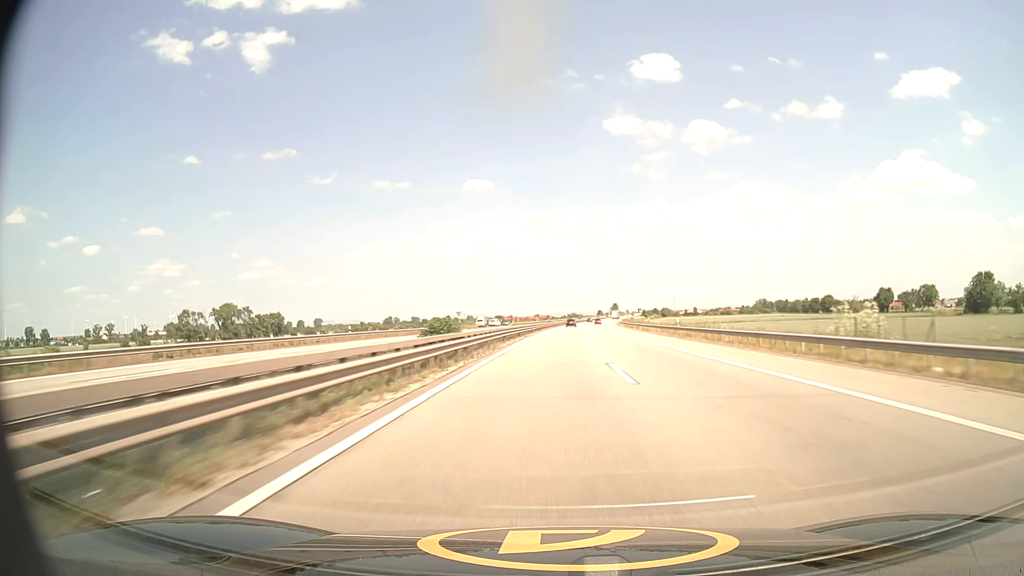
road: motorway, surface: asphalt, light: Day
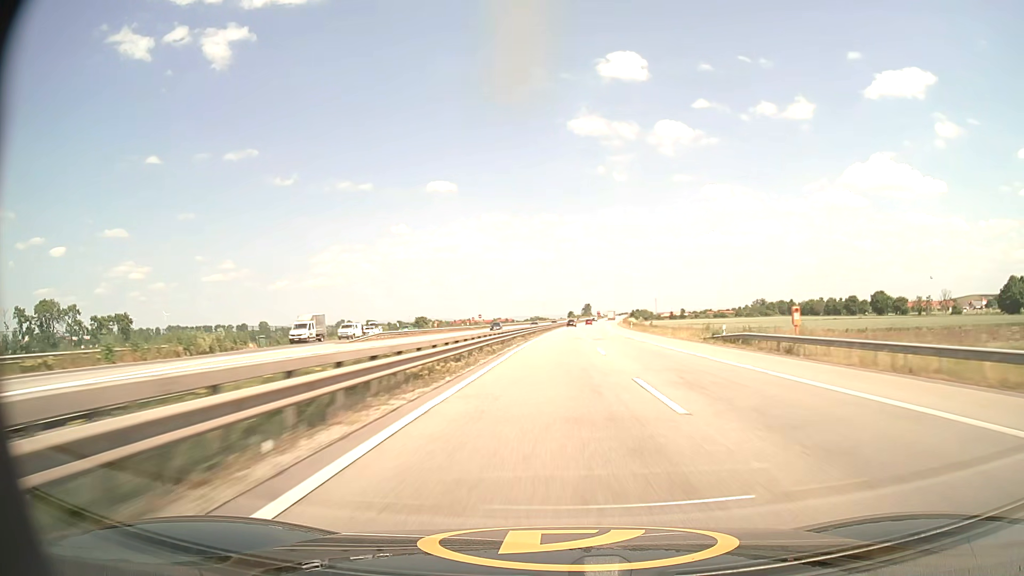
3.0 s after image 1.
(+3.1, +112.2) m; +3°
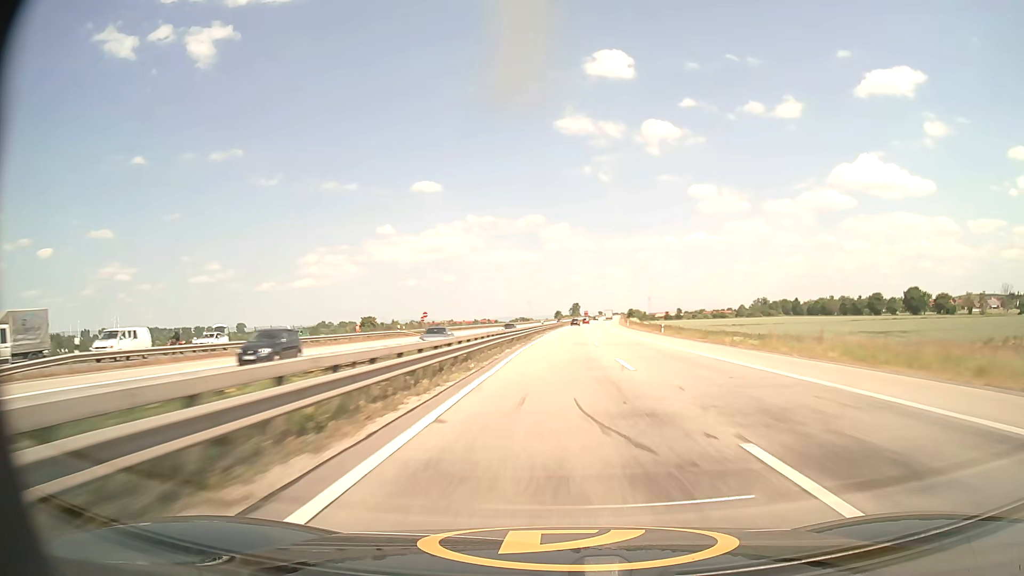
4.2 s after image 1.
(+0.5, +44.5) m; +1°
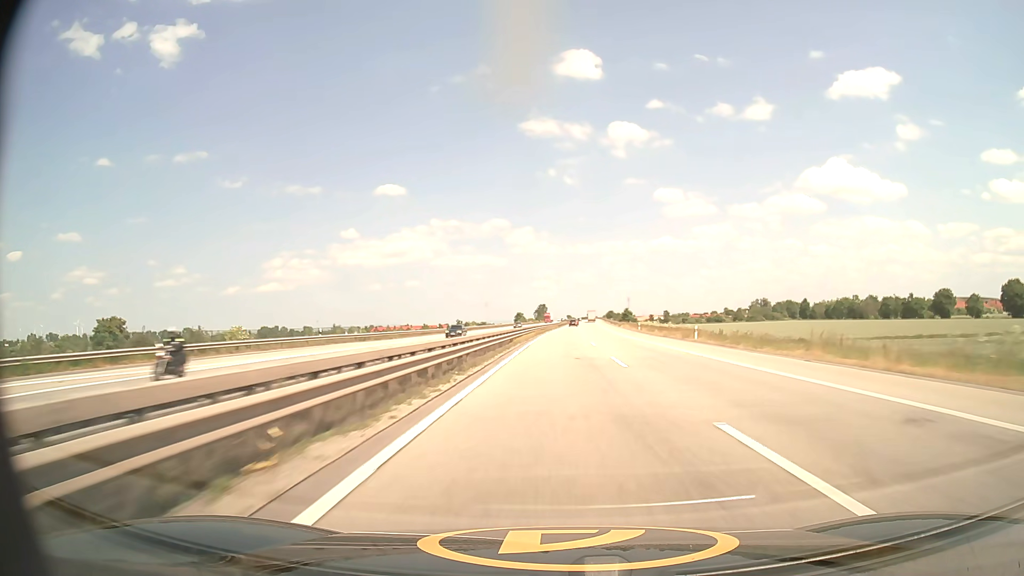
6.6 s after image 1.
(+2.1, +88.5) m; +3°
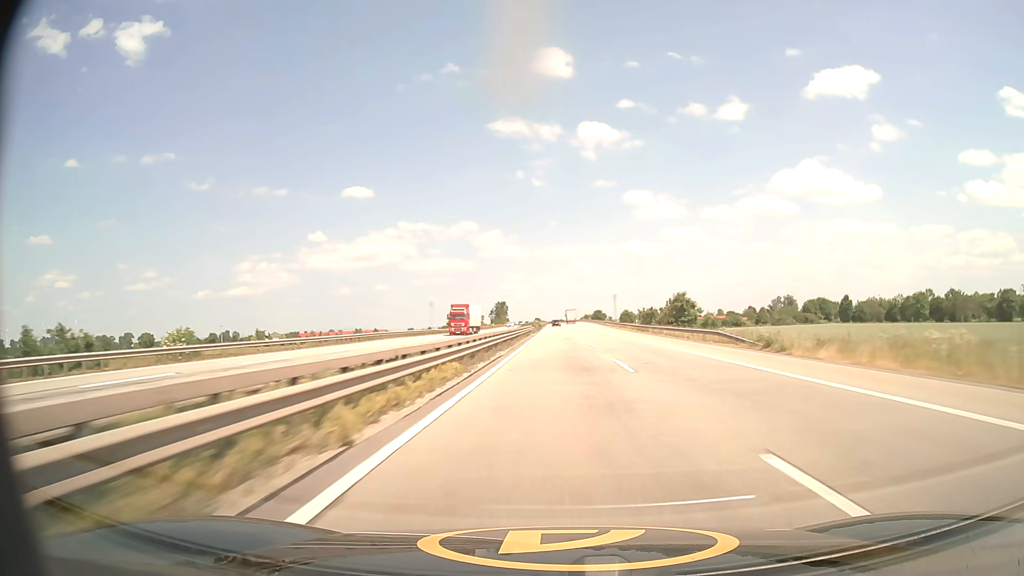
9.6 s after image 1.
(+2.9, +110.1) m; +3°
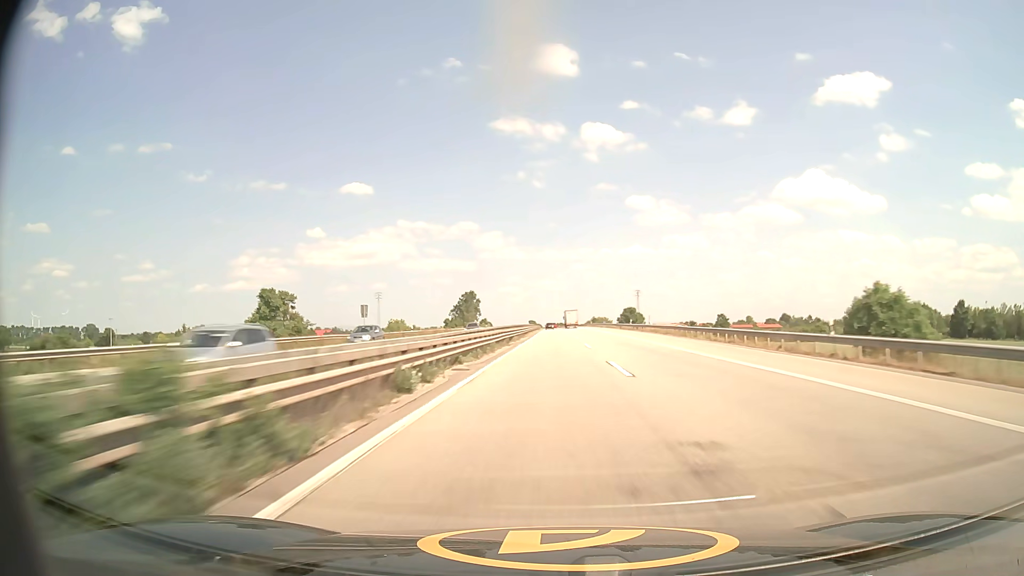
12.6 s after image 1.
(+0.7, +110.3) m; 0°
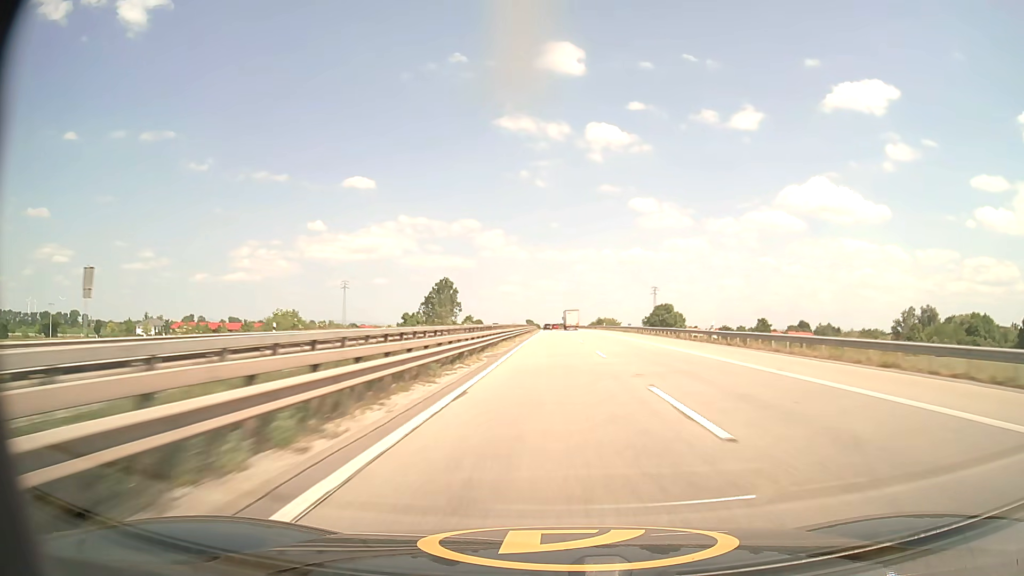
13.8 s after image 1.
(-0.1, +44.4) m; 0°
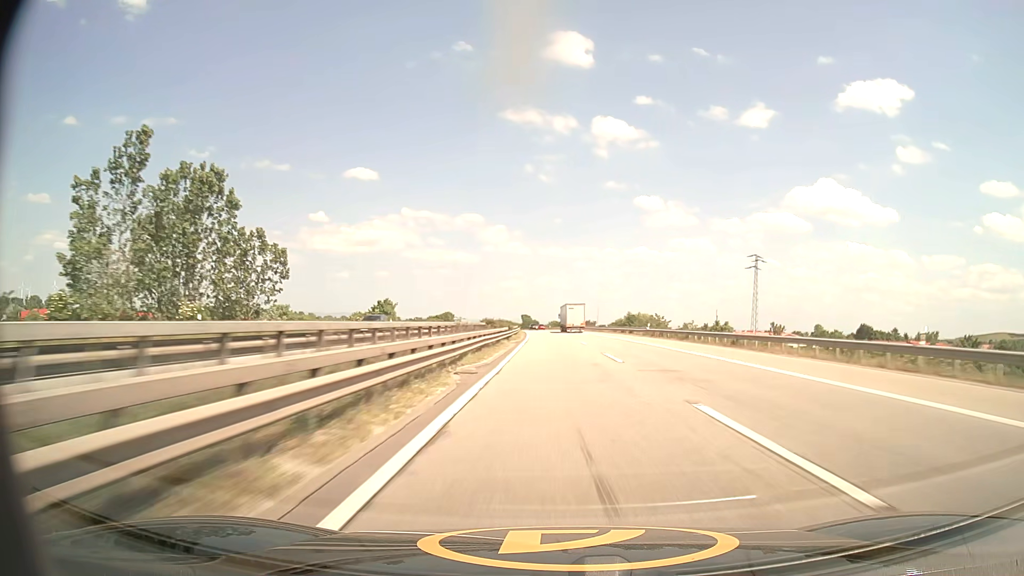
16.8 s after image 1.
(-0.2, +110.4) m; 0°
(0, +10) (0, +20) (0, +30) (0, +40) (0, +50) (0, +60) (-1, +70) (-1, +80) (-1, +90) (-2, +100) m
